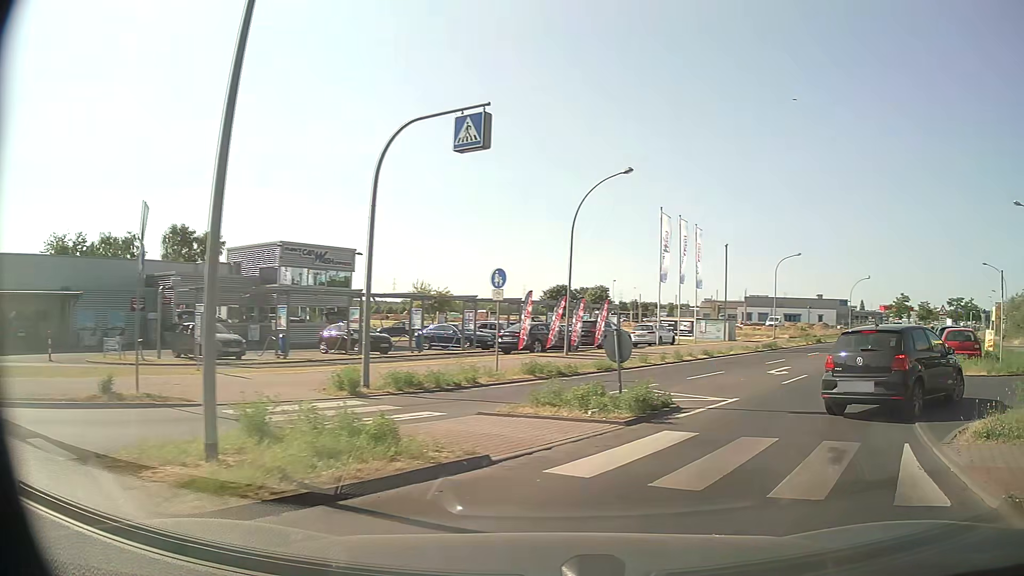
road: tertiary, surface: asphalt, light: Day
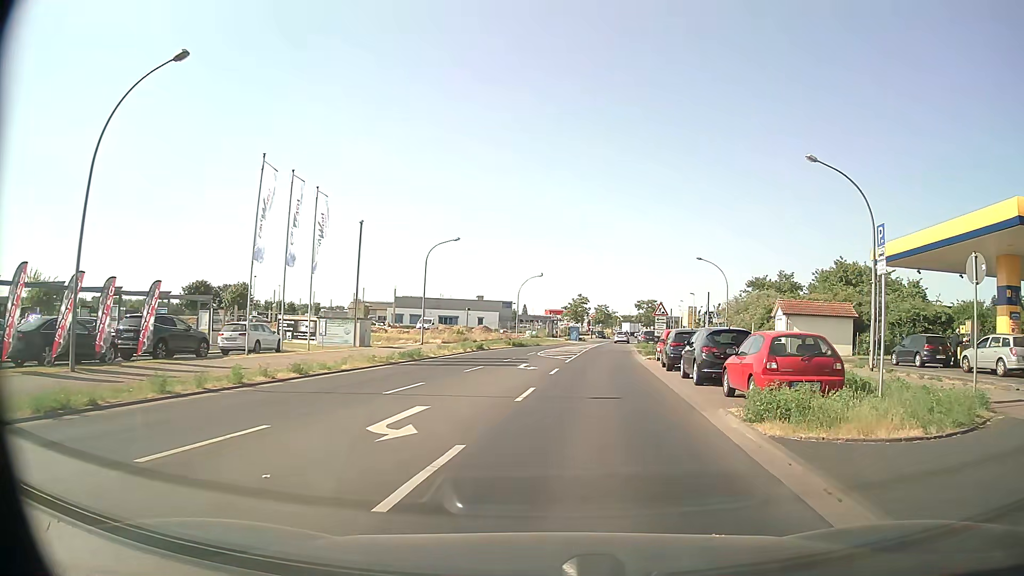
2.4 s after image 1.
(+4.2, +11.8) m; +31°
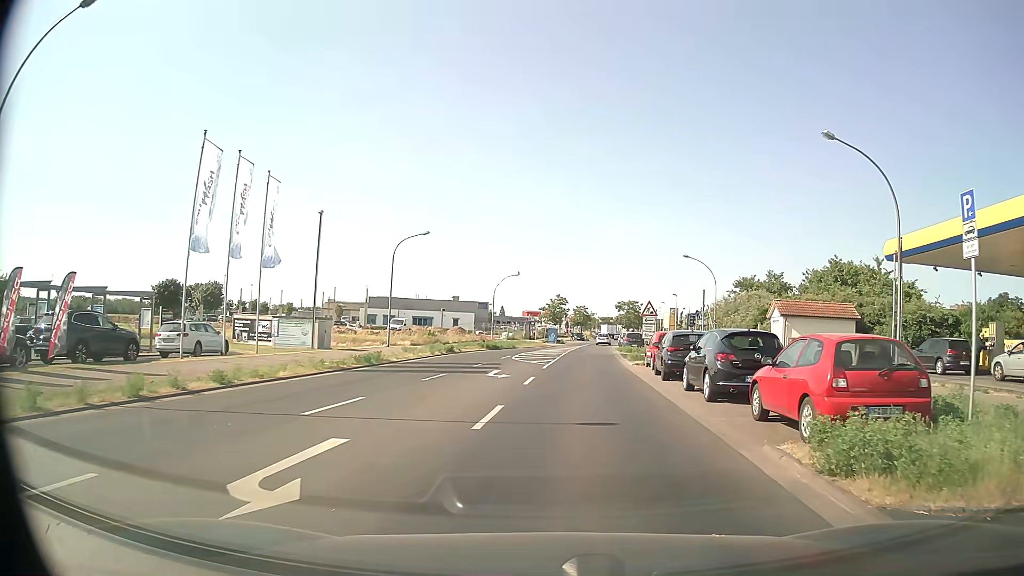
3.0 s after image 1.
(0.0, +3.7) m; +1°
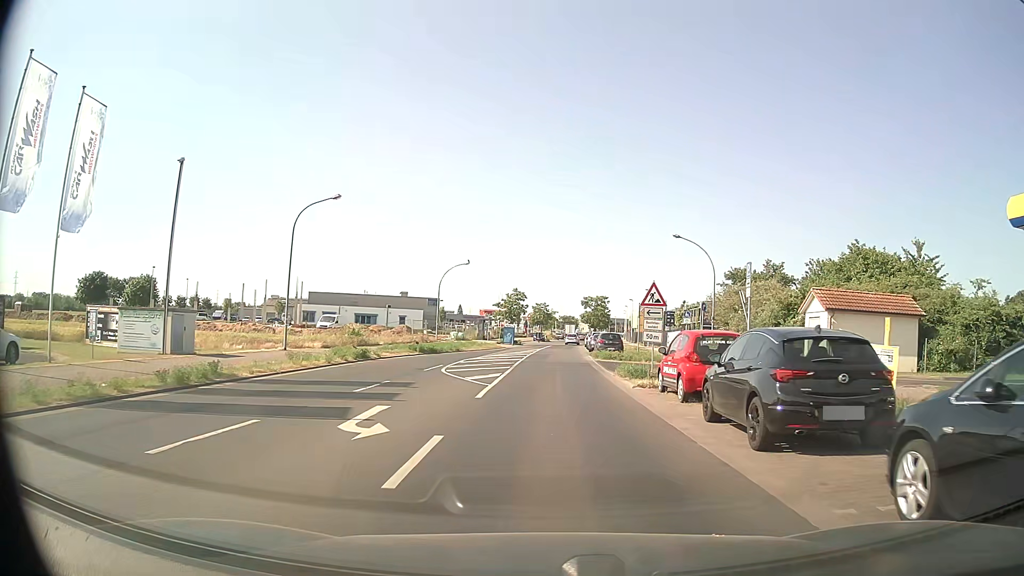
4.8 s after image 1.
(+0.4, +12.0) m; +3°
(0, +10) (0, +20) (0, +30) (0, +40) (+1, +50) (+1, +60) (+2, +70) (+2, +80) (+3, +90) (+4, +100) m
